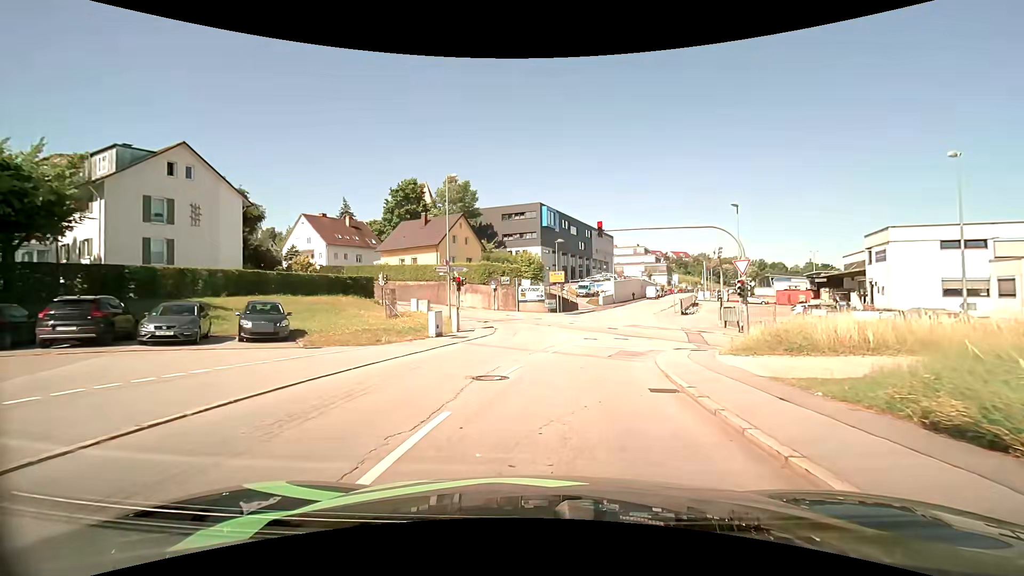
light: Day
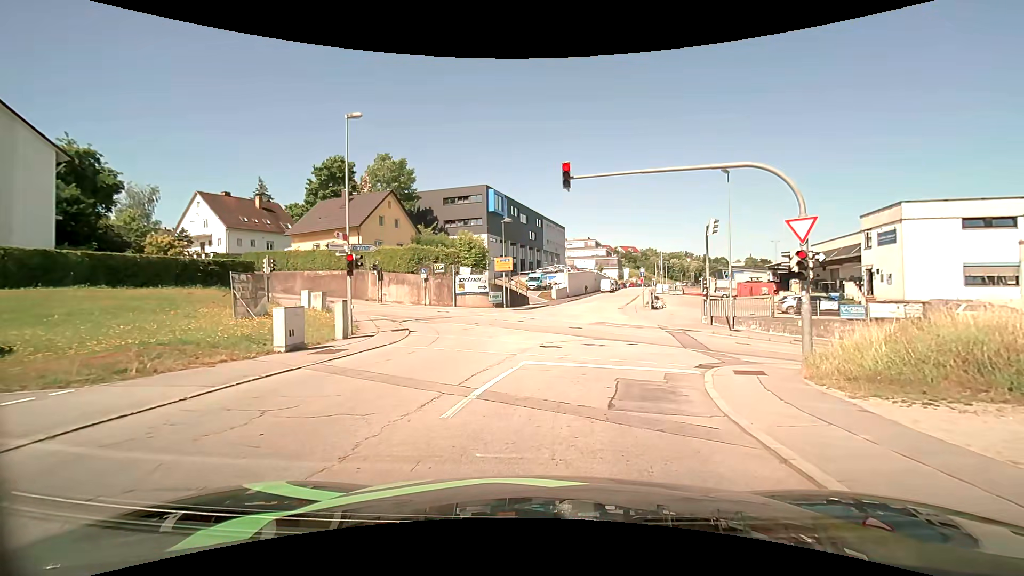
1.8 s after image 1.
(+0.3, +9.5) m; +6°
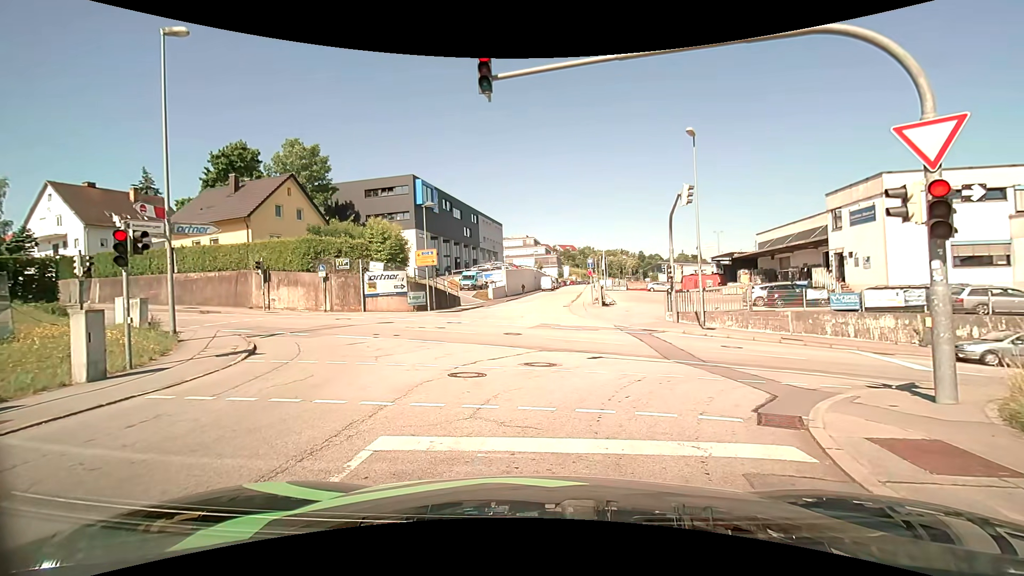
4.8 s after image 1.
(+0.4, +7.0) m; +7°
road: residential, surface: asphalt
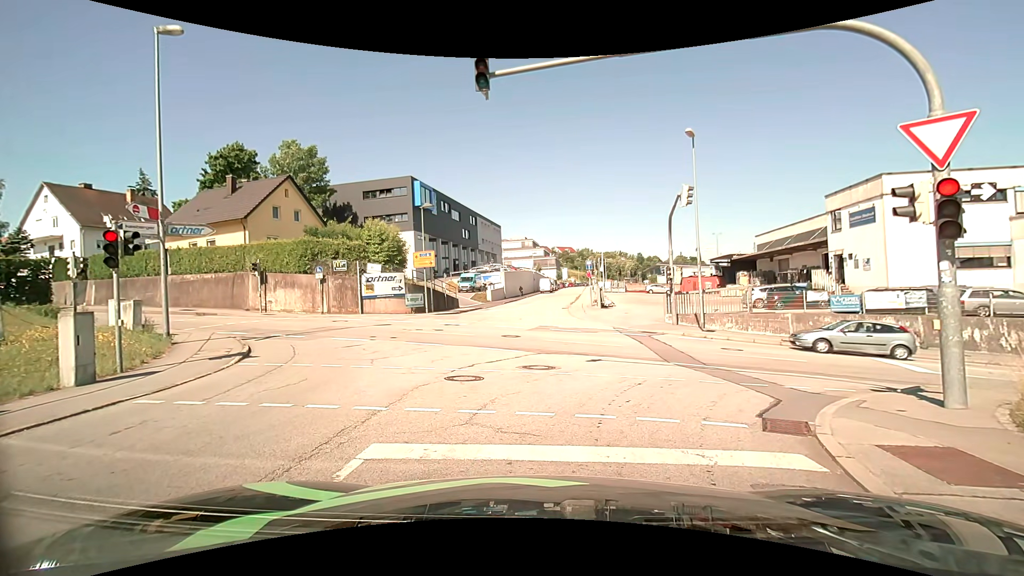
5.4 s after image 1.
(0.0, +0.2) m; 0°
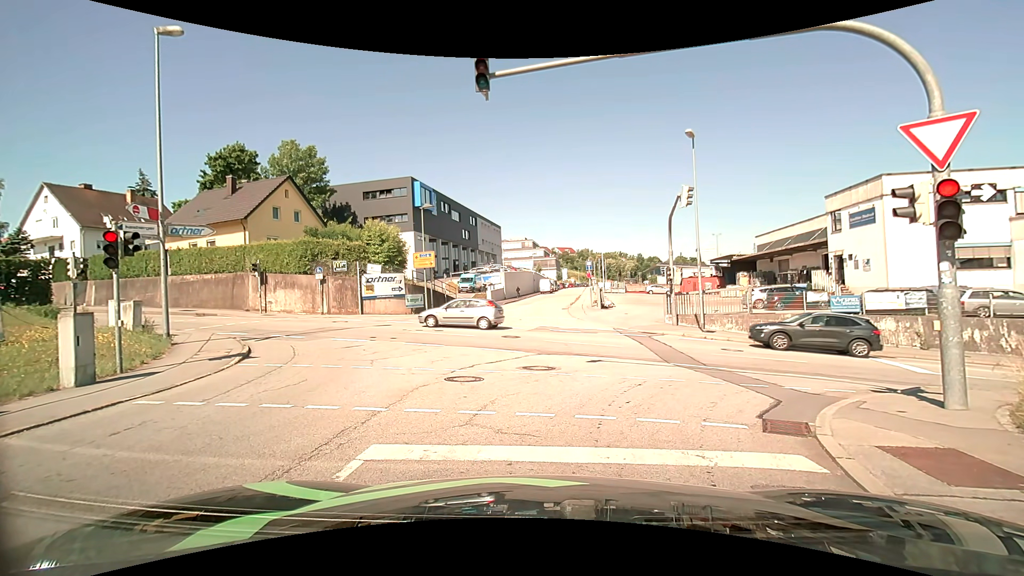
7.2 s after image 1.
(0.0, +0.1) m; 0°
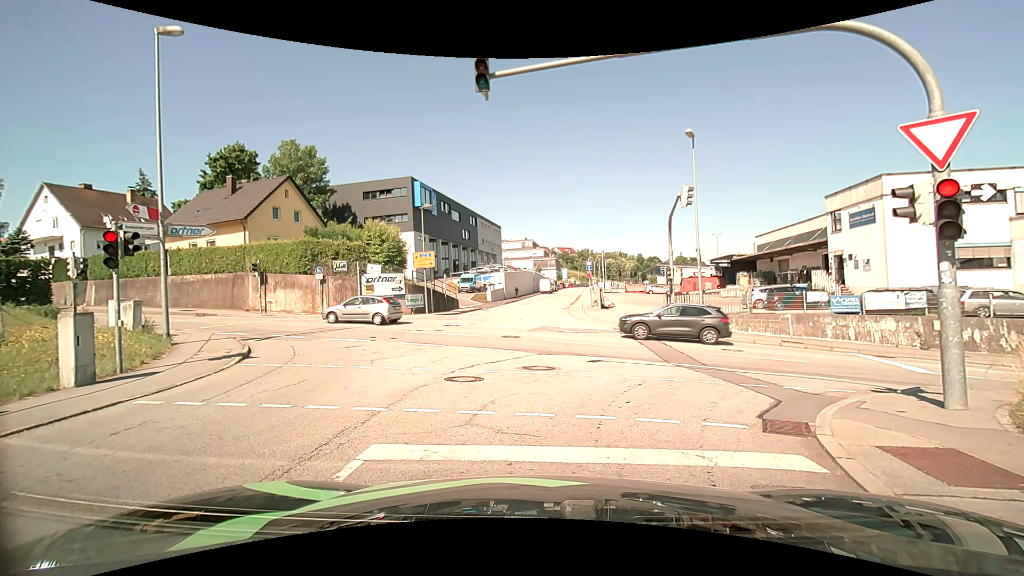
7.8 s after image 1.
(0.0, 0.0) m; 0°
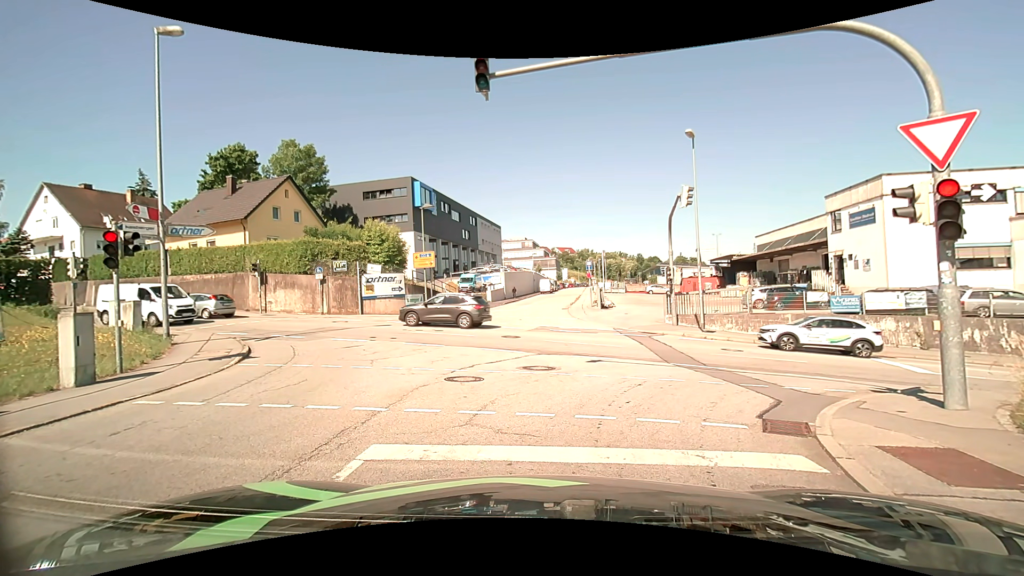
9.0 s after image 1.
(0.0, 0.0) m; 0°
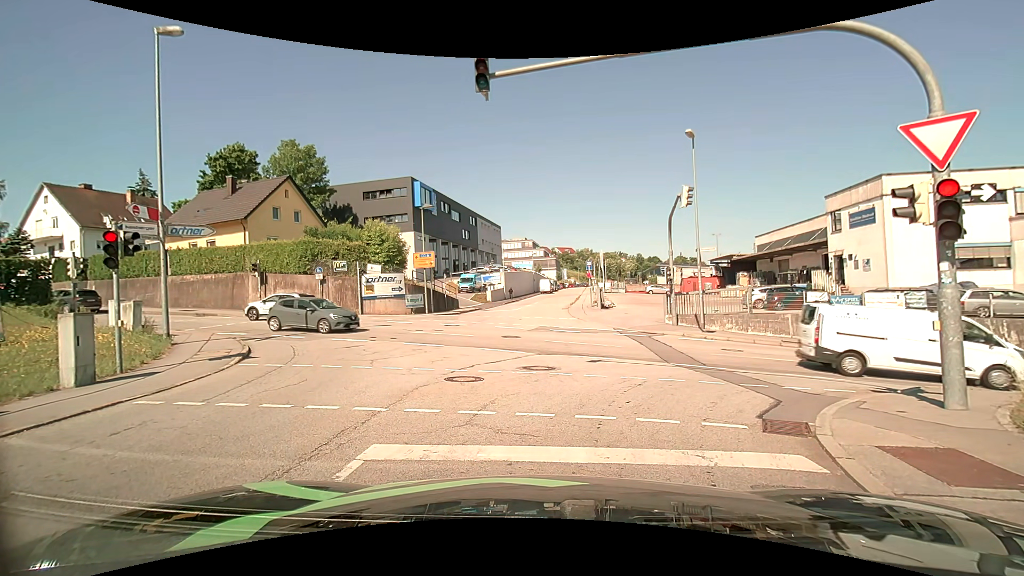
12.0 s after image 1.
(0.0, 0.0) m; 0°
